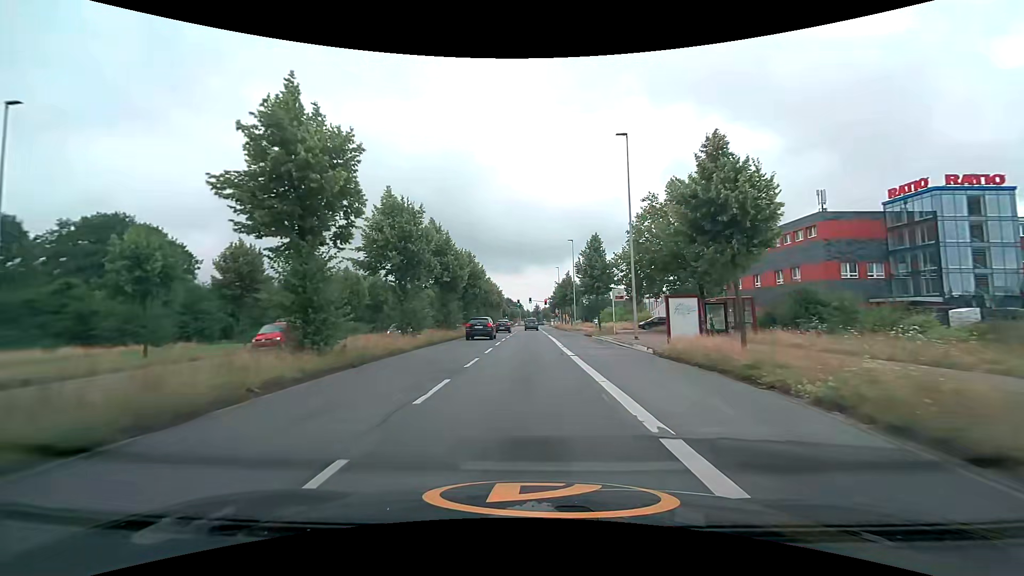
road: secondary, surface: asphalt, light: Day
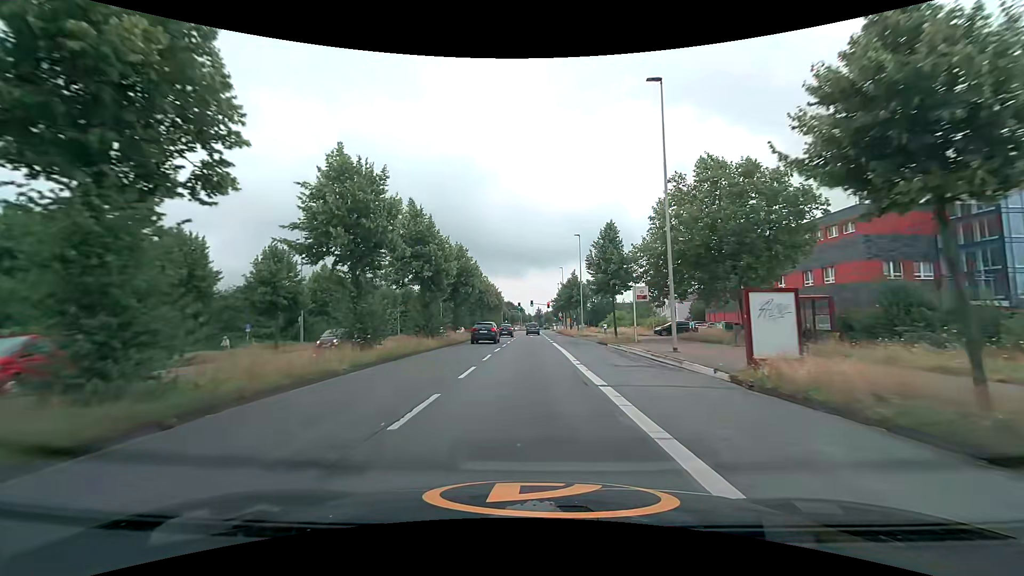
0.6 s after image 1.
(0.0, +7.5) m; 0°
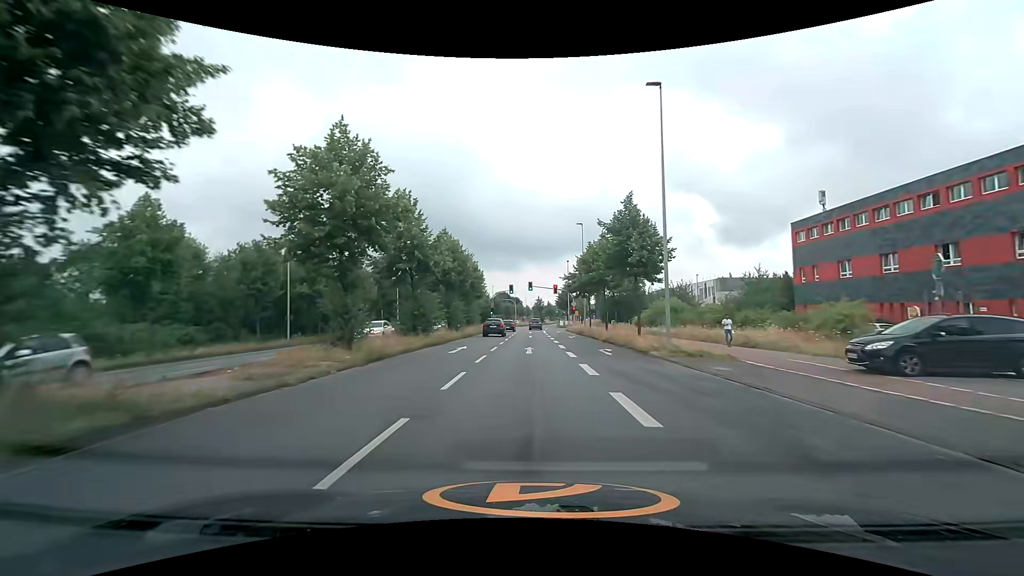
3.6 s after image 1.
(0.0, +38.5) m; 0°
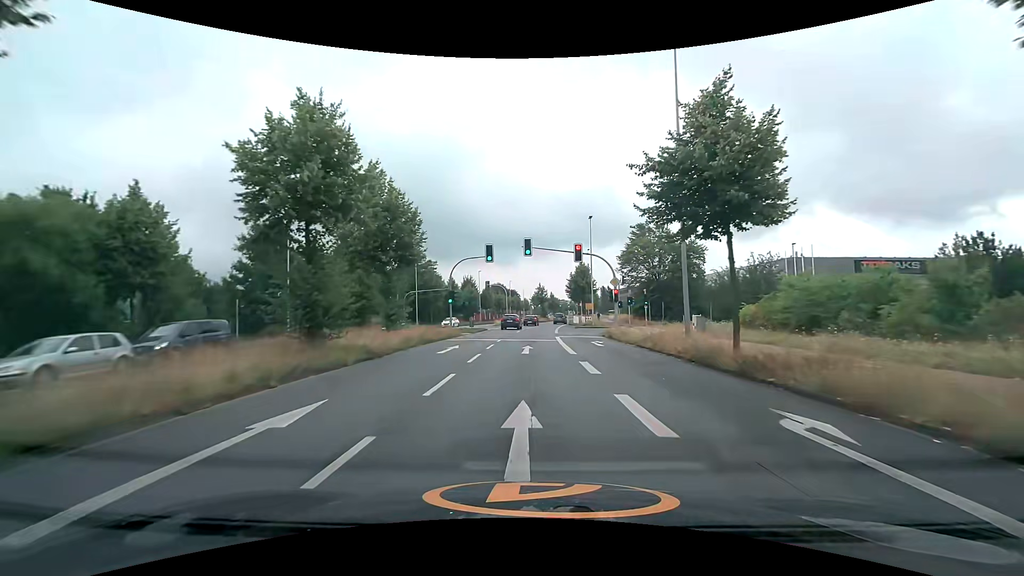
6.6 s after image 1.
(+0.2, +37.0) m; 0°
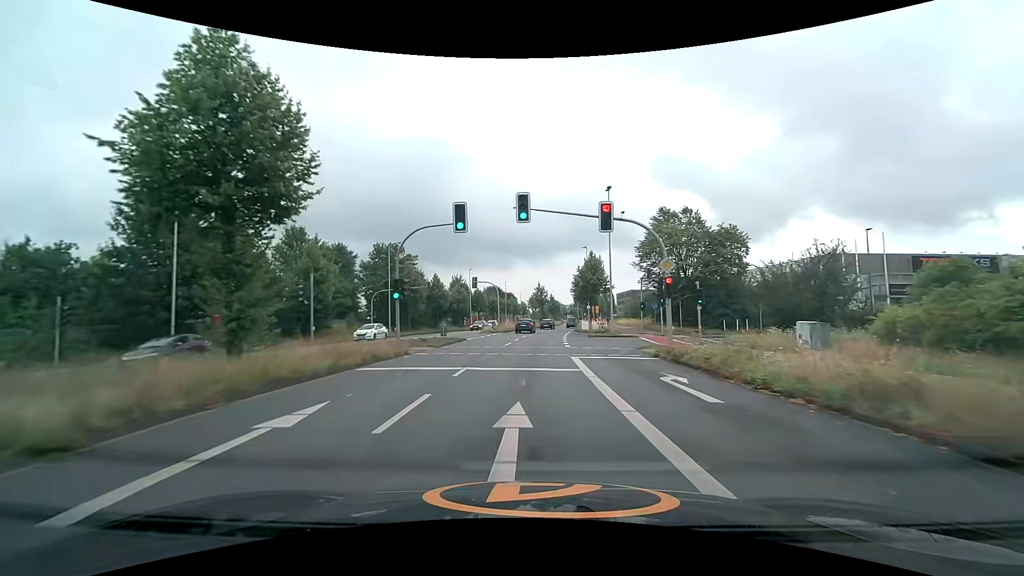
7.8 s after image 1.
(+0.1, +14.5) m; +1°
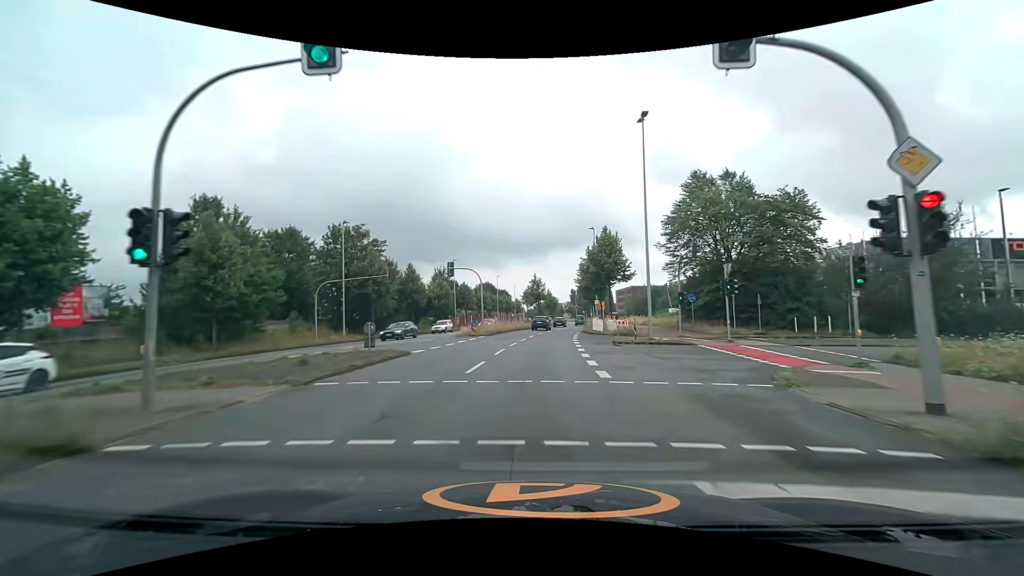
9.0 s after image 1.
(0.0, +14.7) m; +1°
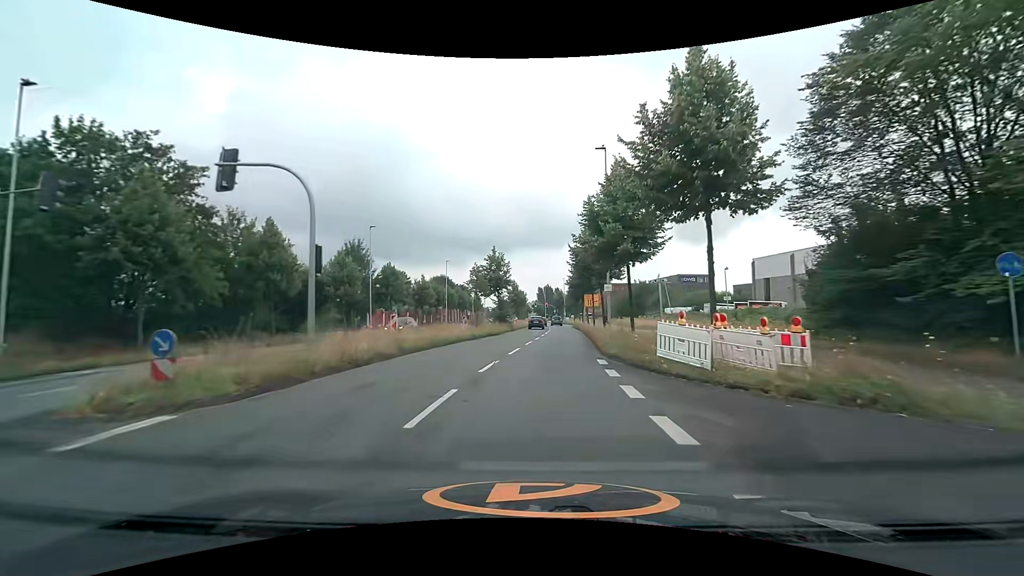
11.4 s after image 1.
(+0.6, +30.2) m; +4°
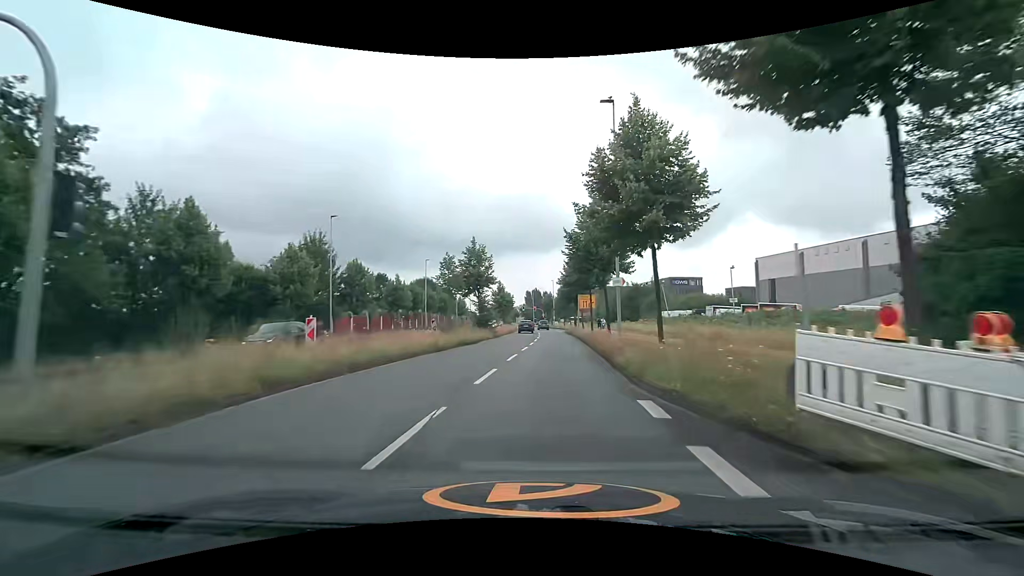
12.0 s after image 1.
(+0.1, +7.7) m; +1°
(0, +10) (0, +20) (+1, +30) (+2, +40) (+2, +50) (+2, +60) (+3, +70) (+4, +80) (+5, +90) (+5, +100) m
